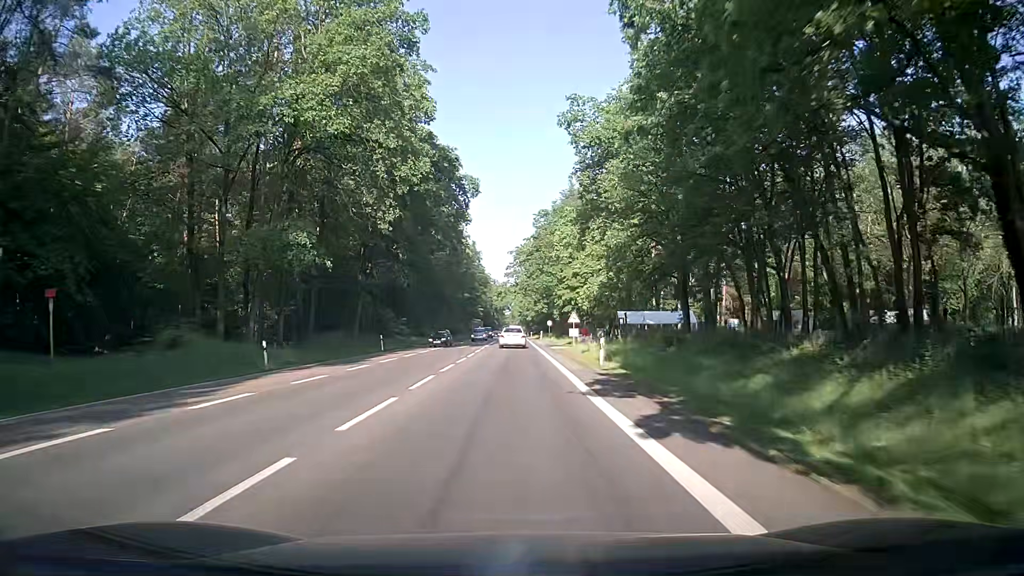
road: secondary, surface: asphalt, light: Day
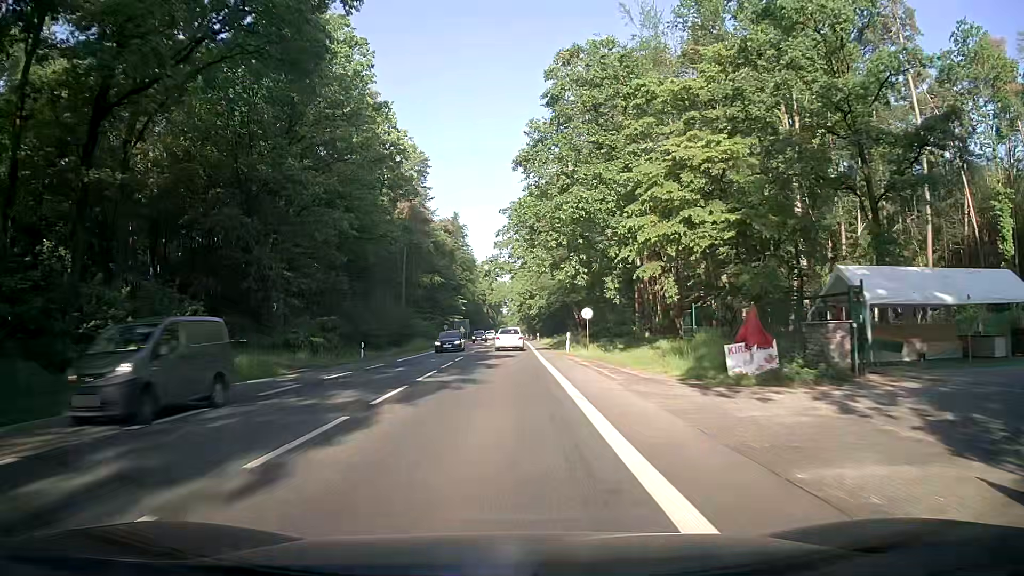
(+0.7, +50.8) m; 0°
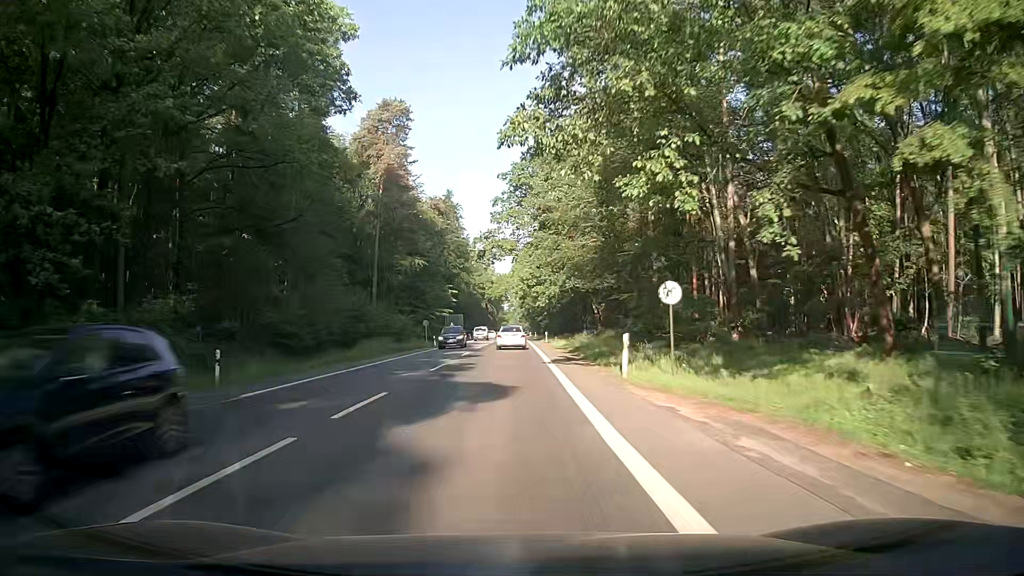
(+0.1, +20.7) m; 0°
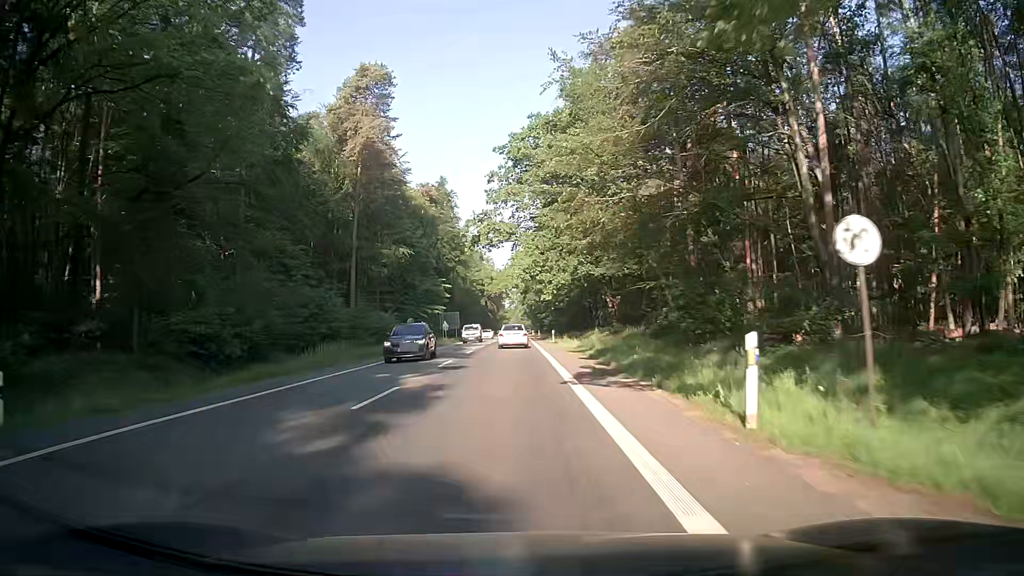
(+0.1, +10.4) m; +1°
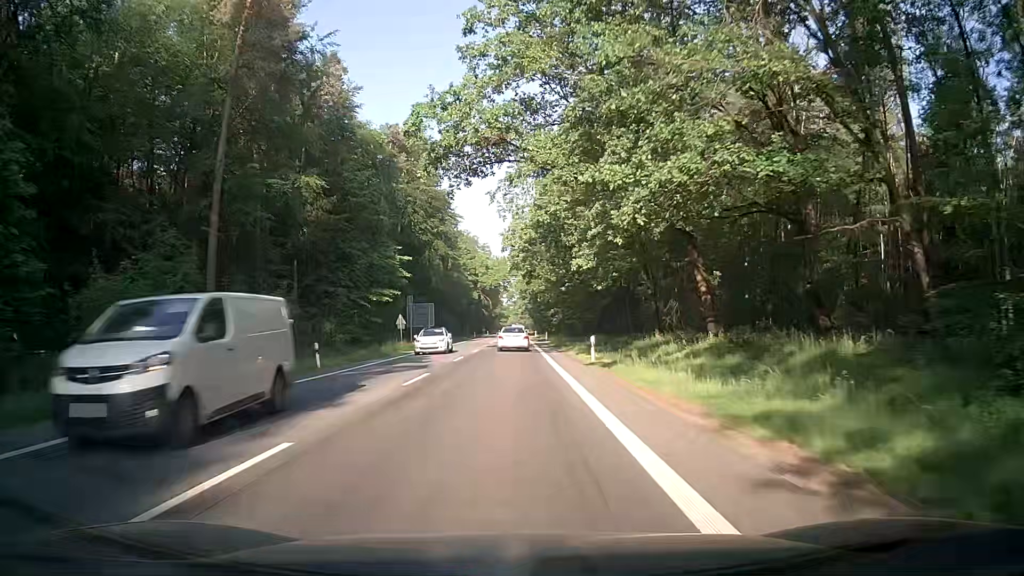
(-0.4, +31.3) m; 0°
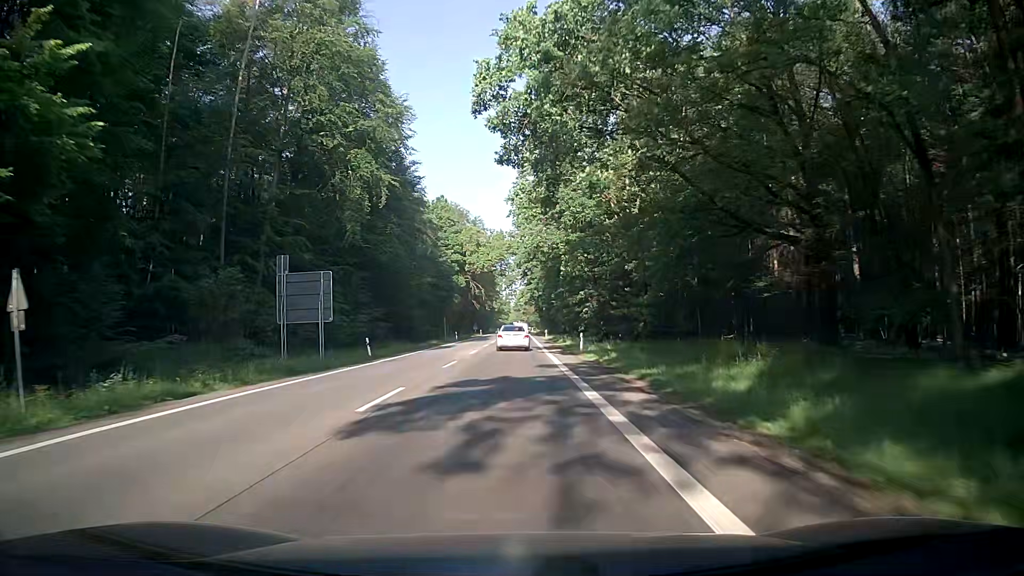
(0.0, +41.5) m; 0°
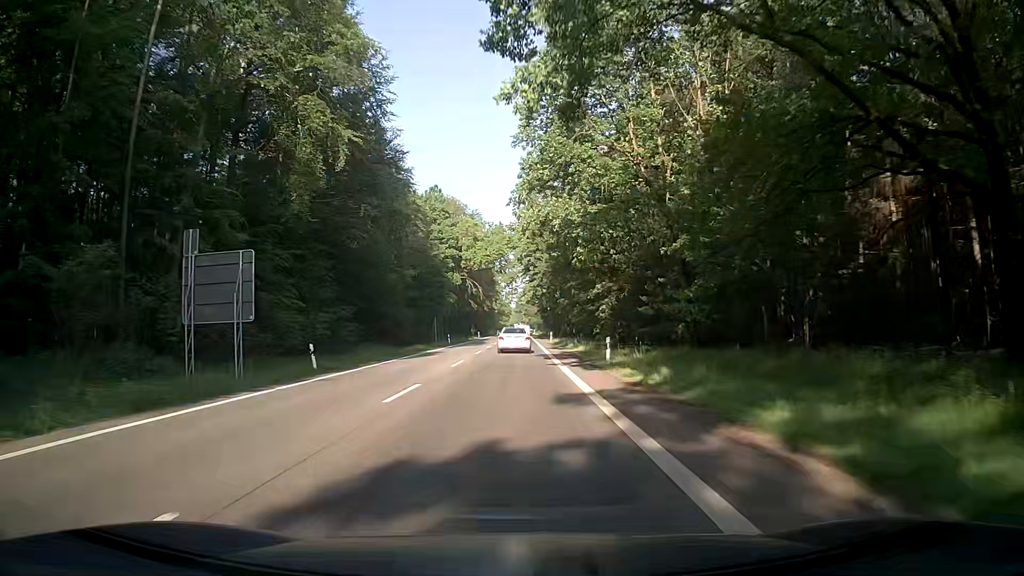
(-0.1, +10.4) m; 0°
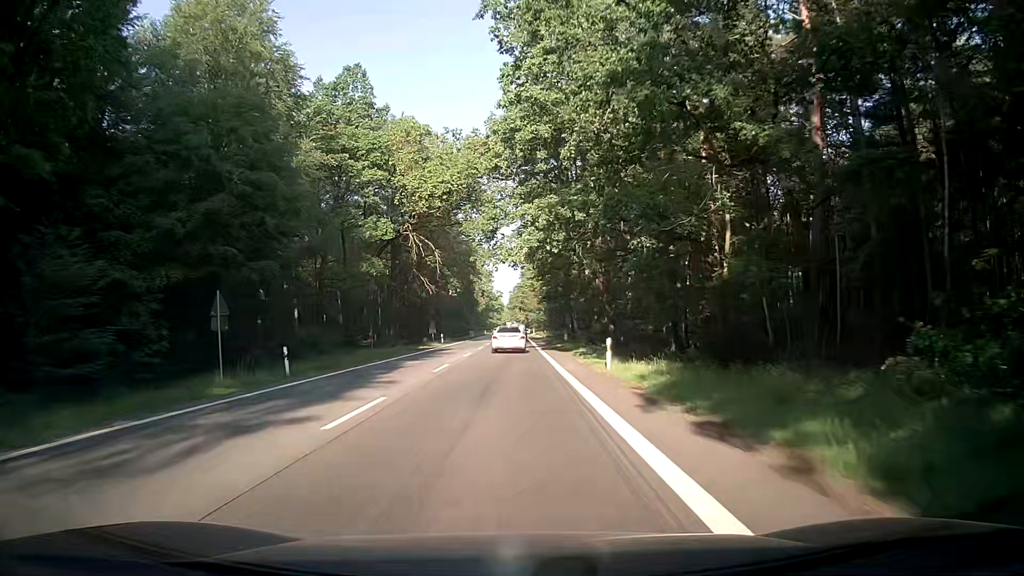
(-0.6, +52.4) m; -1°
(0, +10) (0, +20) (0, +30) (0, +40) (0, +50) (0, +60) (0, +70) (0, +80) (0, +90) (0, +100) m
